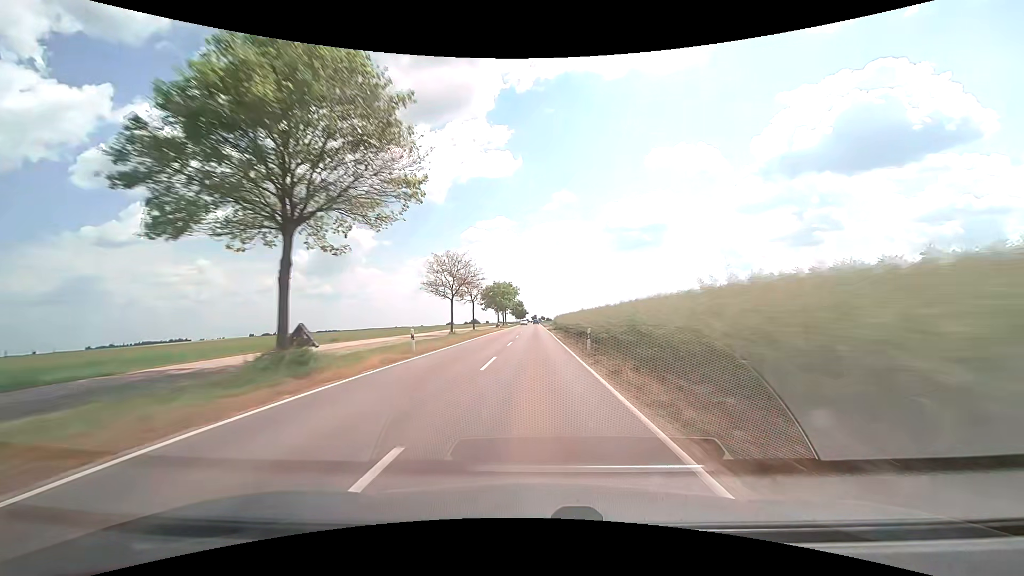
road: secondary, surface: asphalt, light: Day
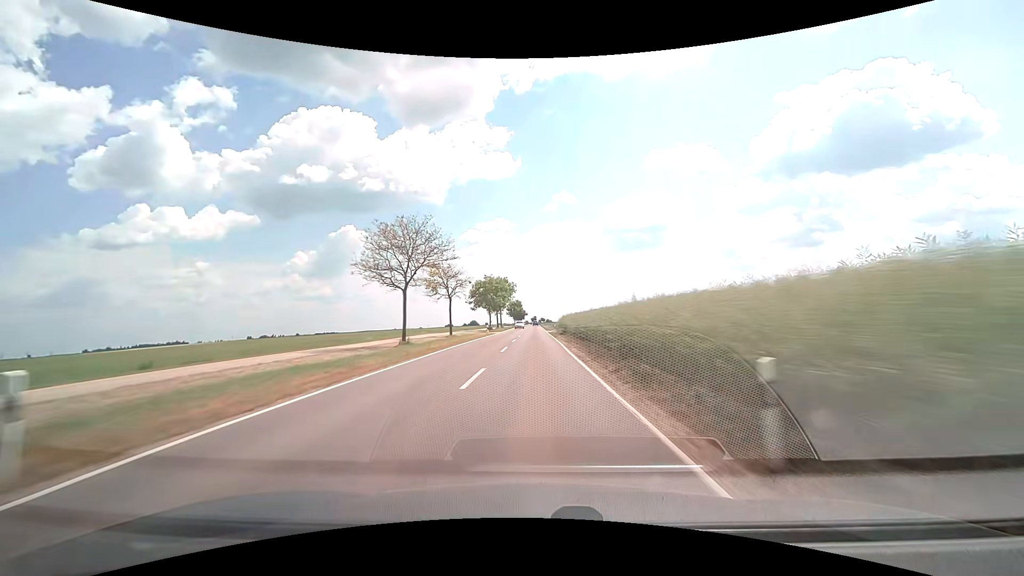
(0.0, +16.1) m; 0°
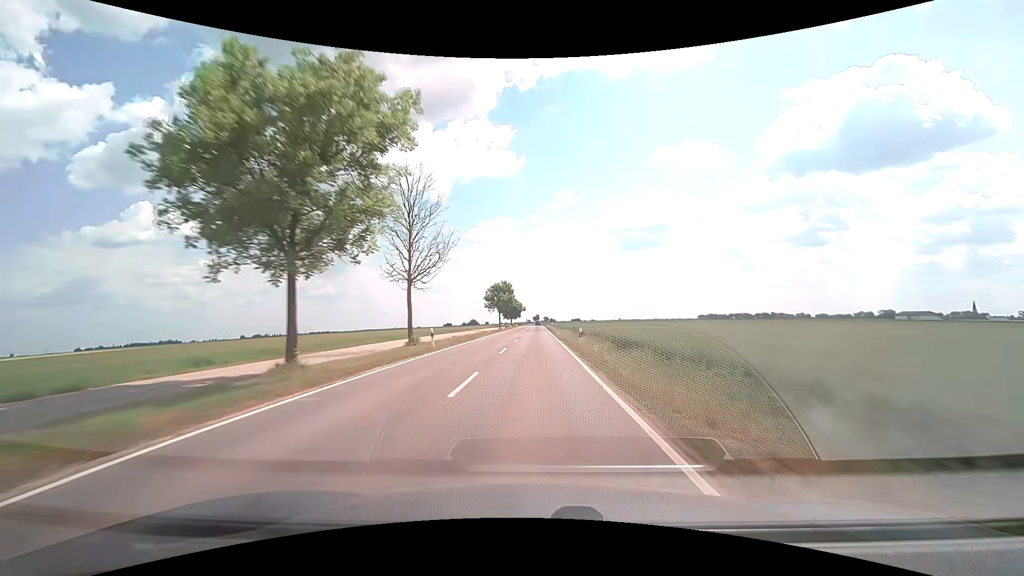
(-0.1, +80.1) m; 0°
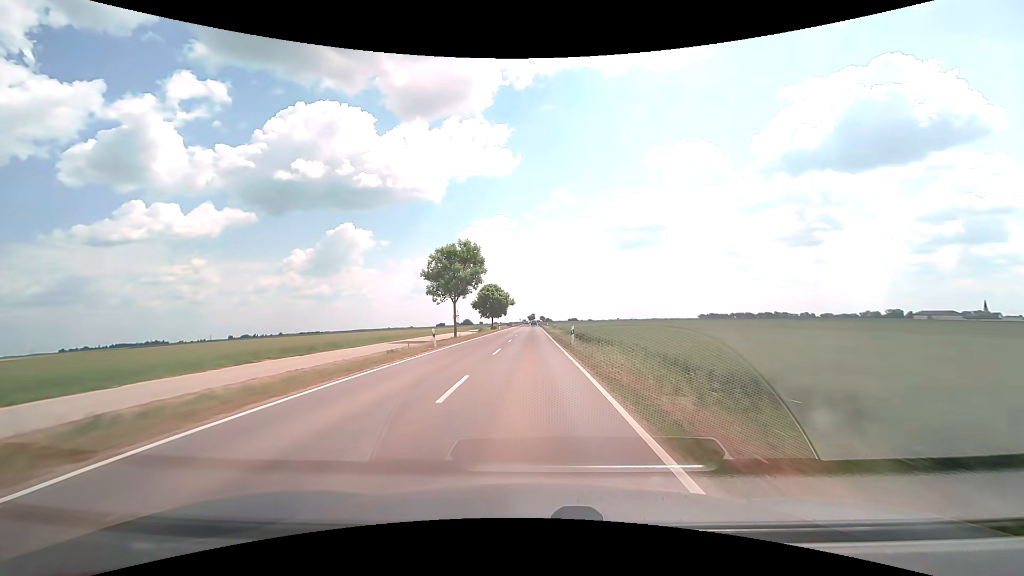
(+0.2, +48.0) m; 0°
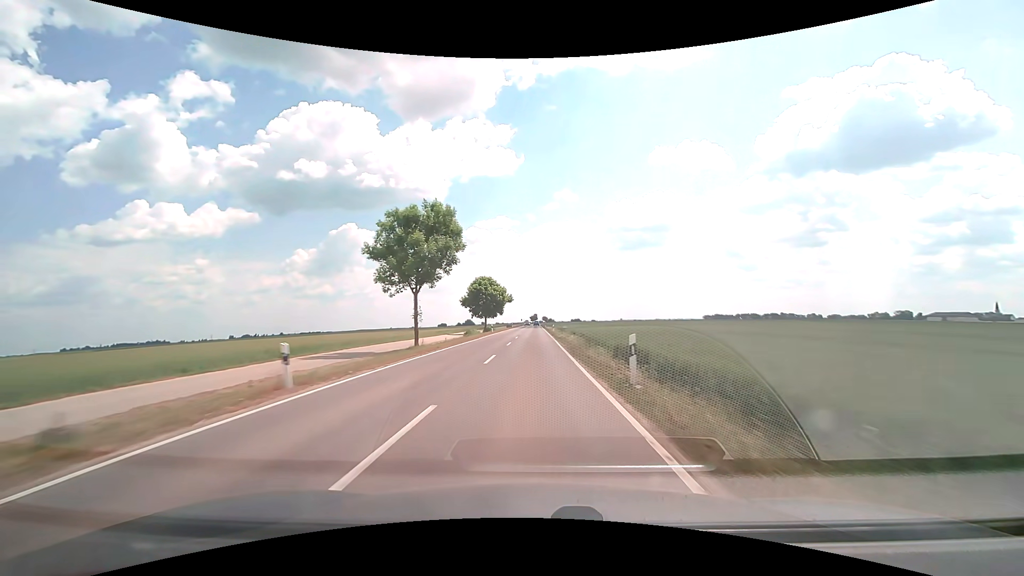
(0.0, +16.0) m; 0°
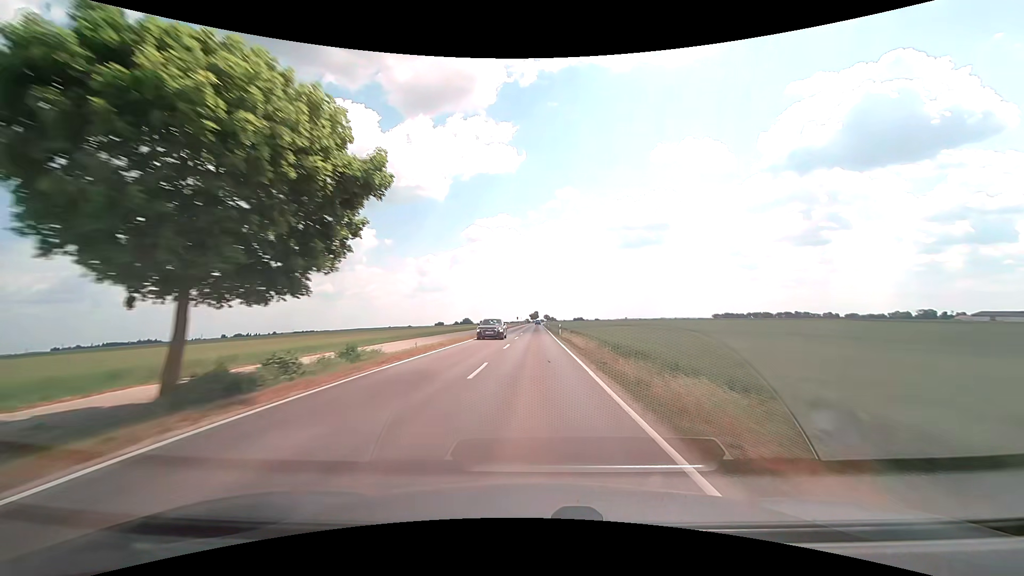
(0.0, +64.0) m; 0°
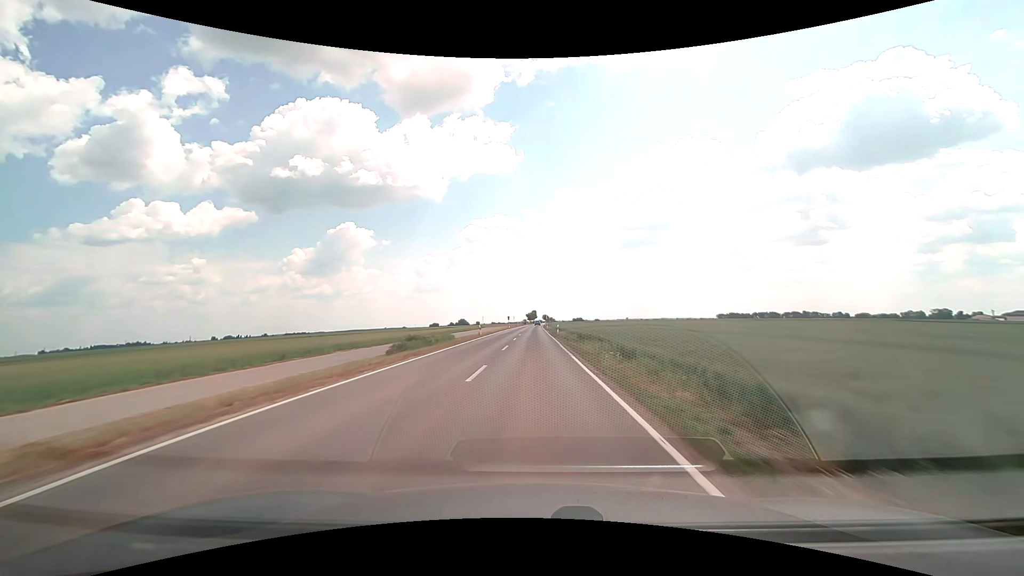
(+0.1, +48.2) m; 0°
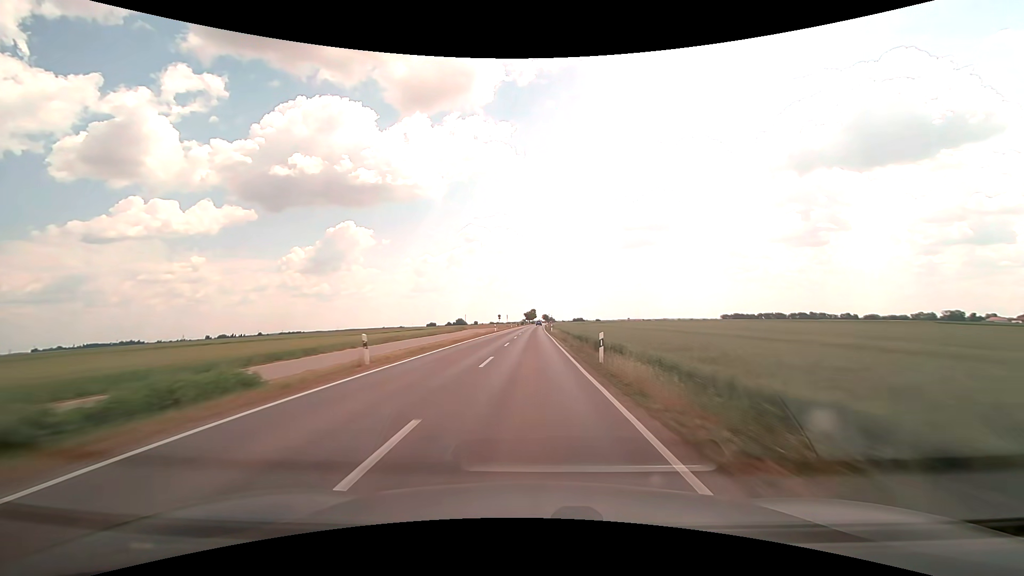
(0.0, +32.2) m; 0°
(0, +10) (0, +20) (0, +30) (0, +40) (0, +50) (0, +60) (0, +70) (0, +80) (0, +90) (0, +100) m
